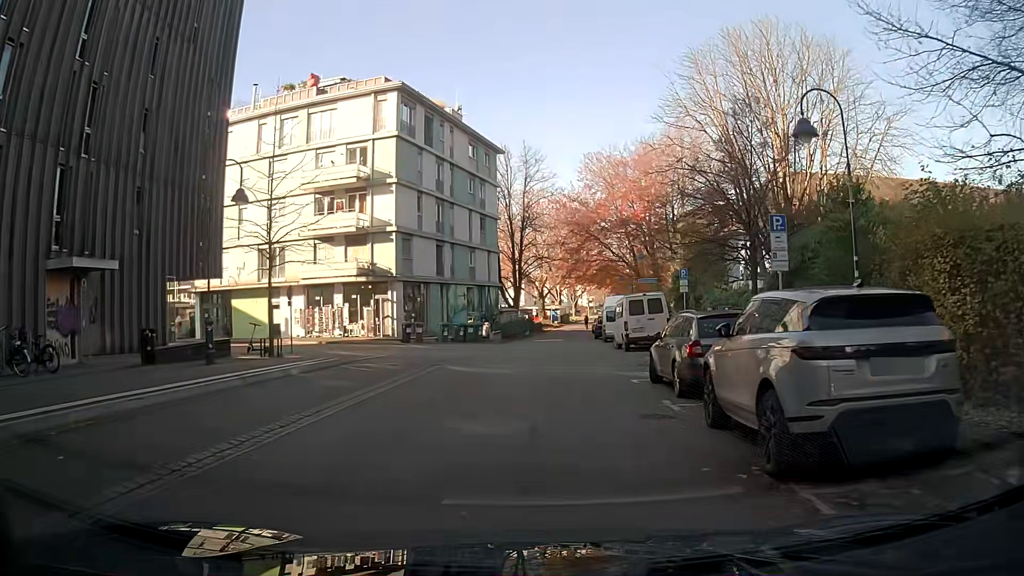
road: residential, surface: asphalt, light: Day
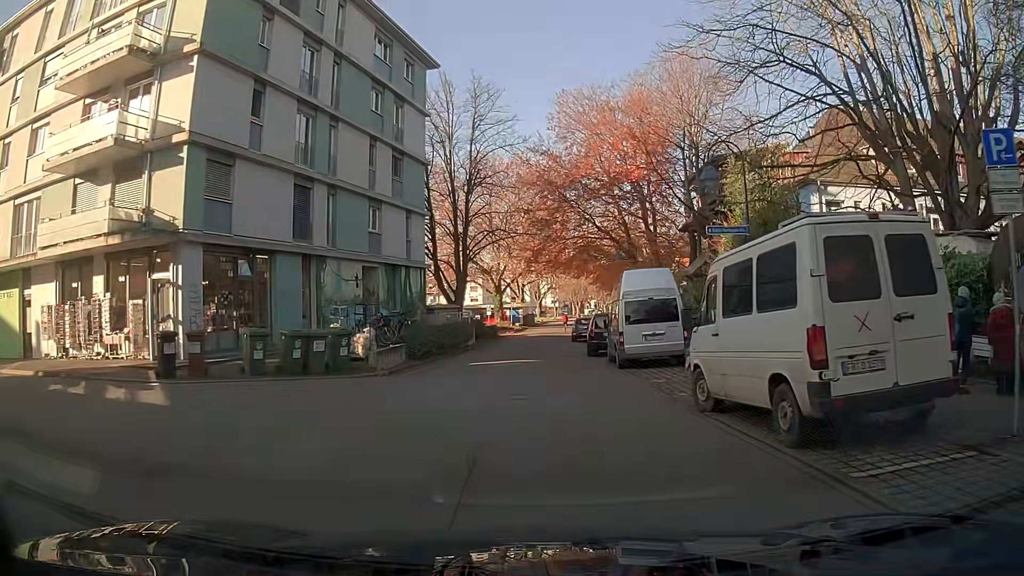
(+0.7, +21.6) m; +3°
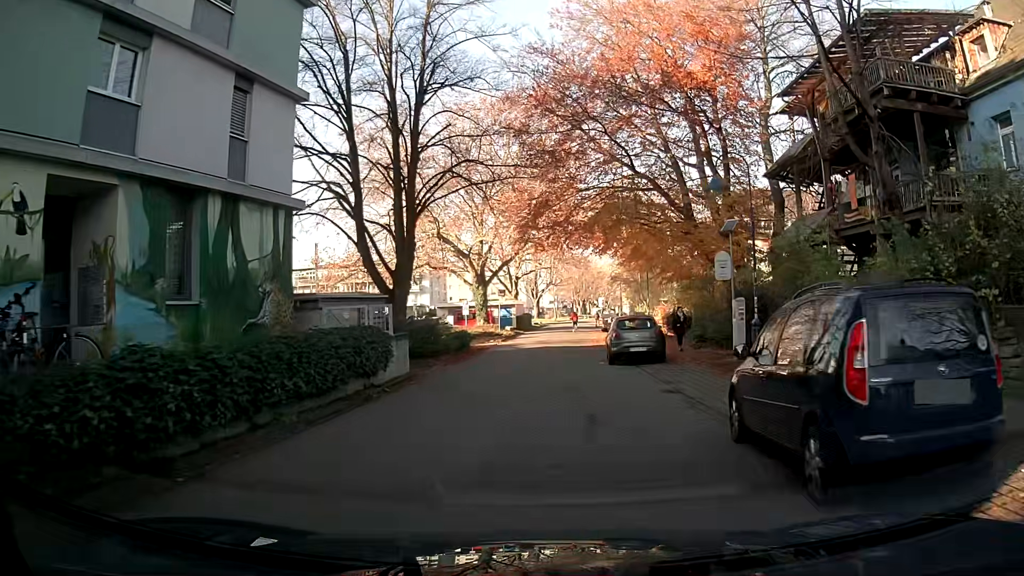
(+0.1, +20.7) m; +1°
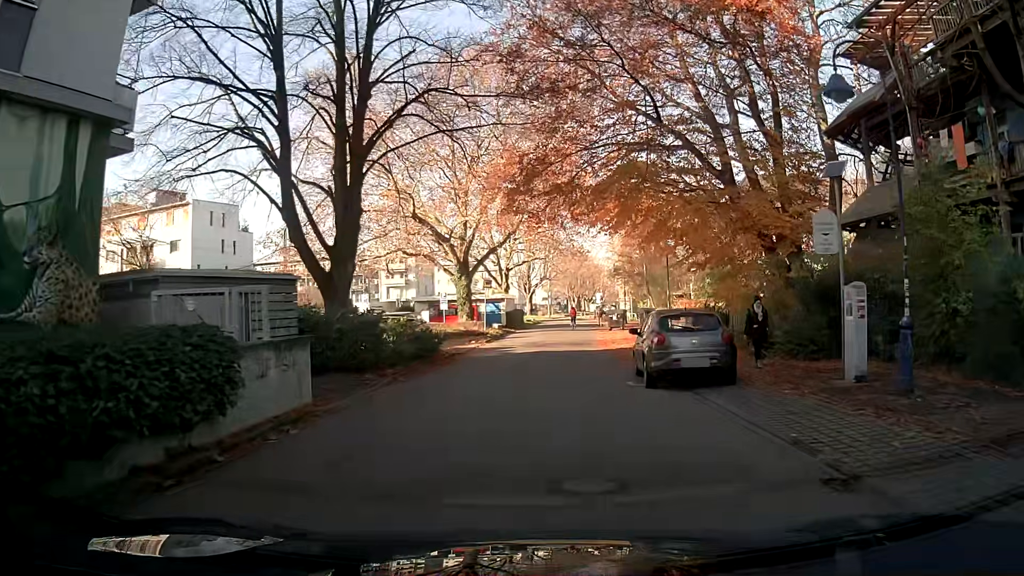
(0.0, +7.9) m; +1°
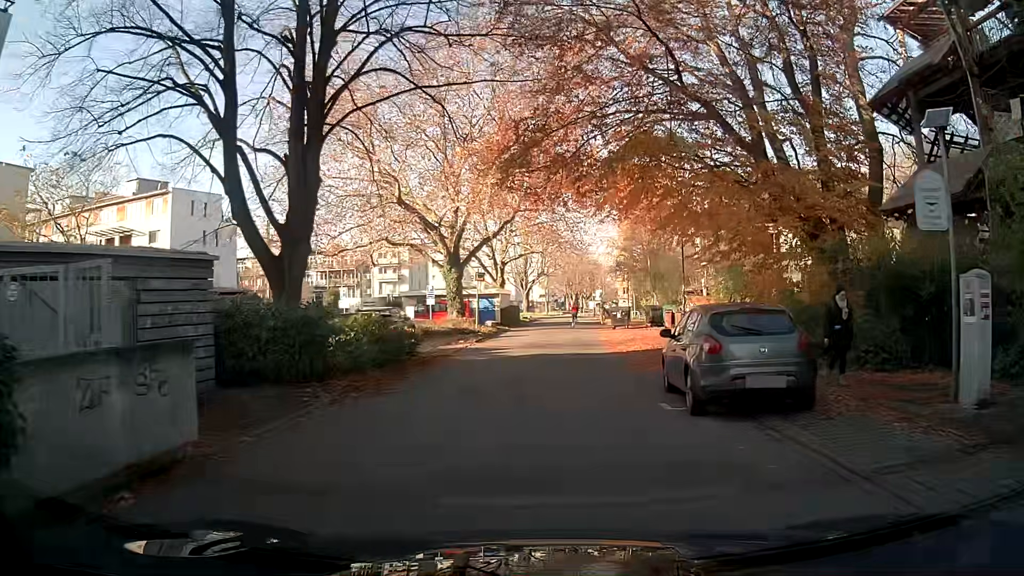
(0.0, +3.9) m; 0°
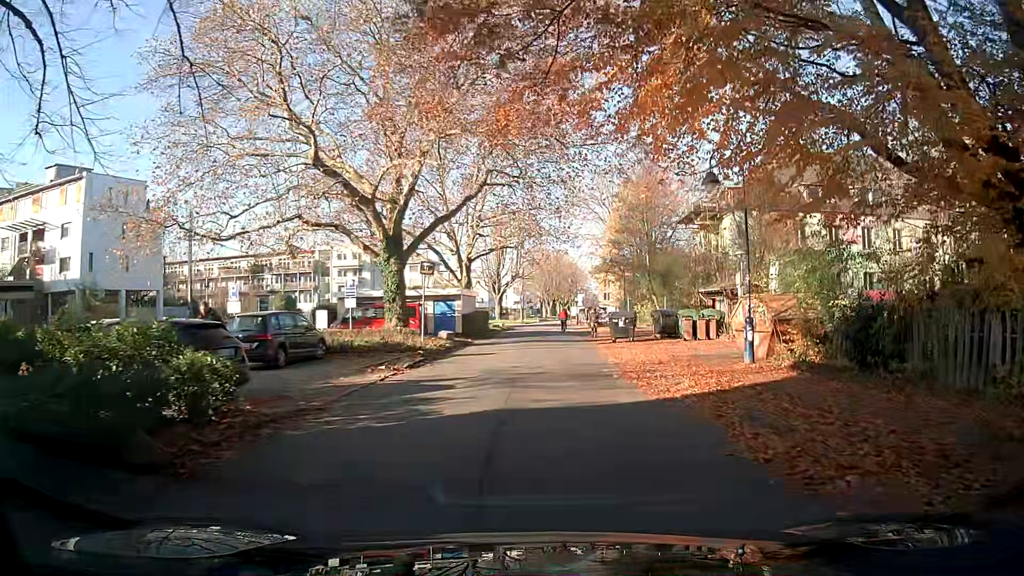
(+0.1, +11.4) m; +1°
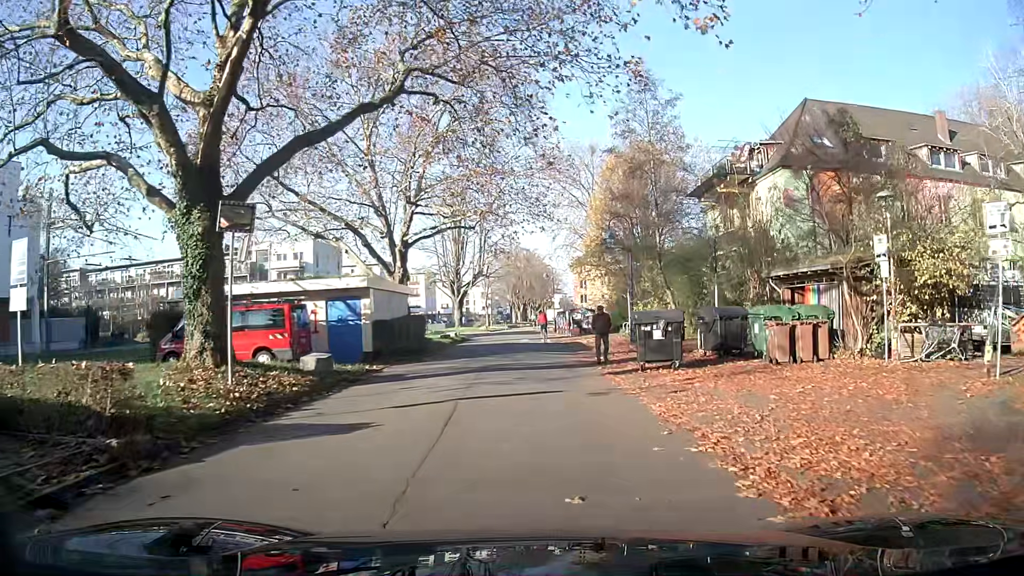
(+0.4, +15.3) m; +2°
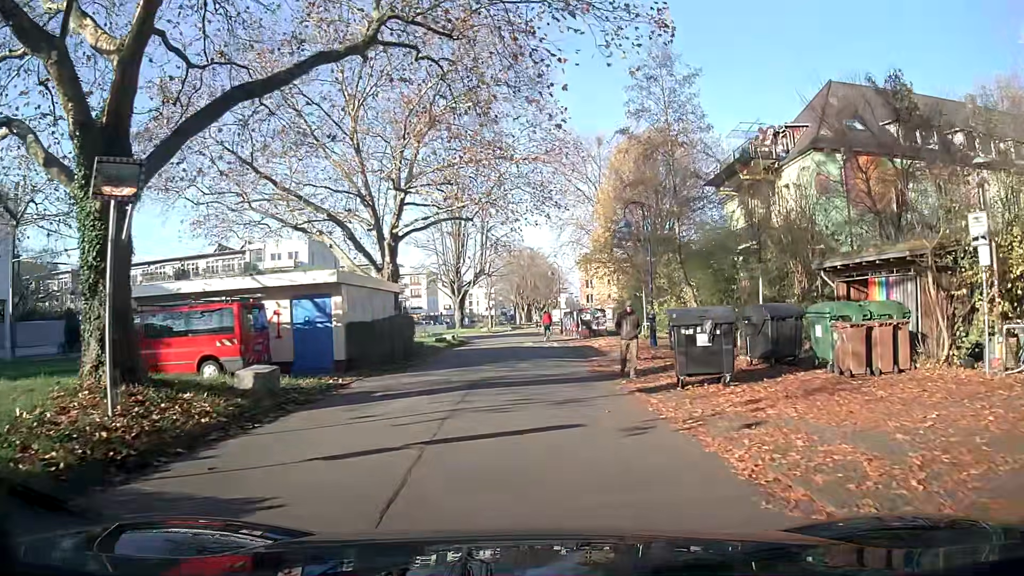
(0.0, +3.9) m; -1°
(0, +10) (0, +20) (+1, +30) (+1, +40) (0, +50) (-4, +59) (-12, +65) (-19, +72) (-23, +81) (-23, +91) m
